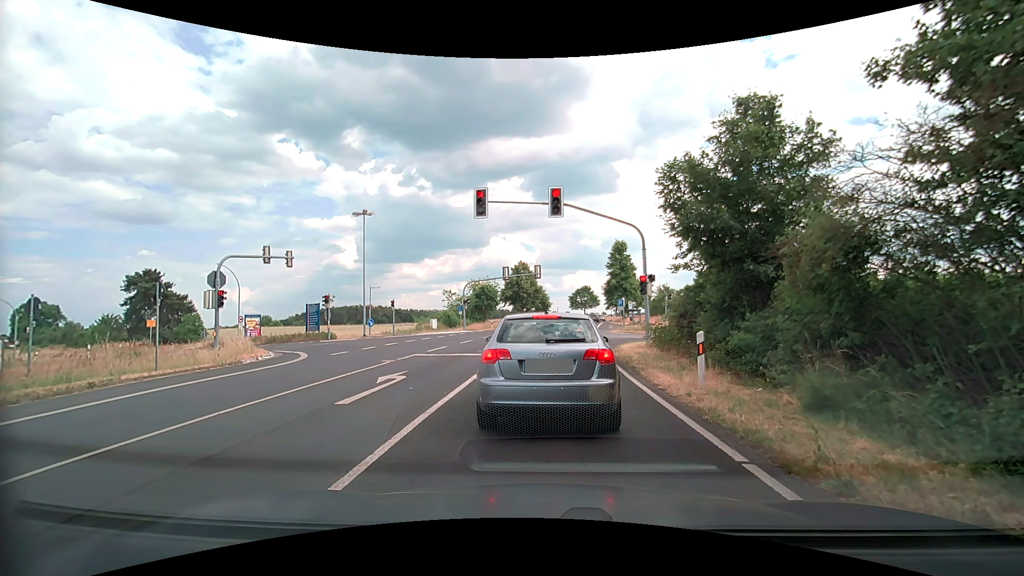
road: secondary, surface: asphalt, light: Day
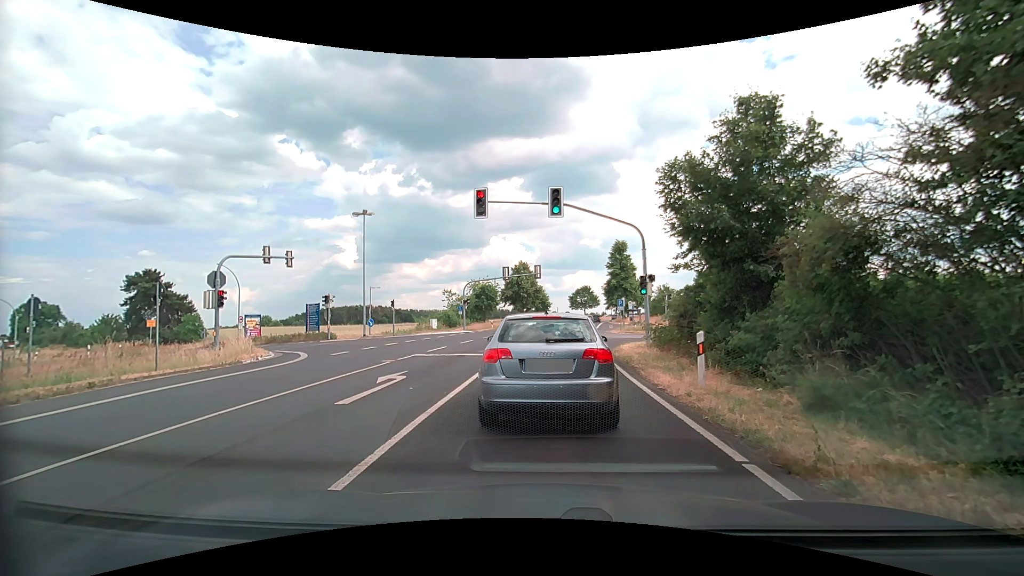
(0.0, 0.0) m; 0°
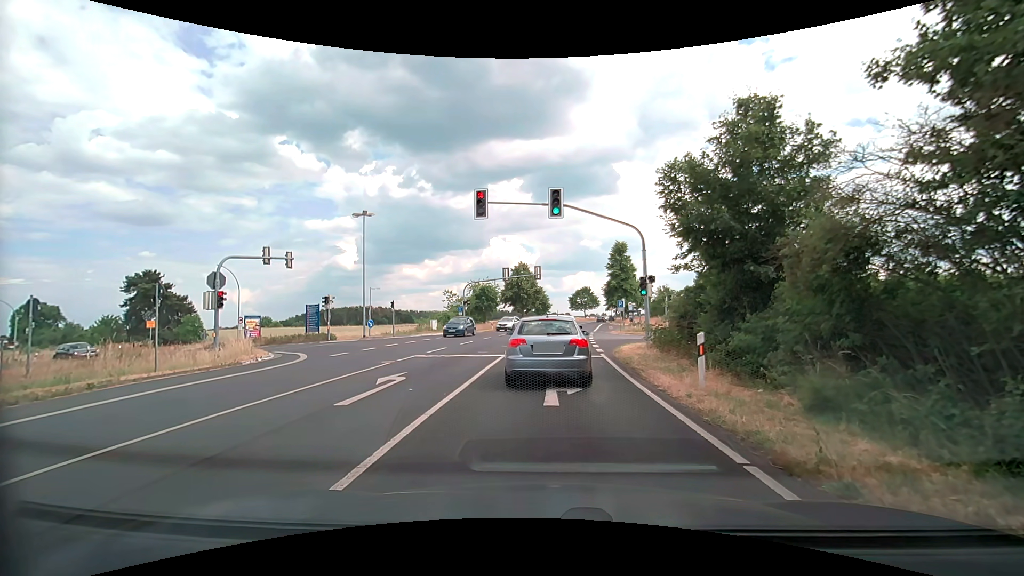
(0.0, 0.0) m; 0°
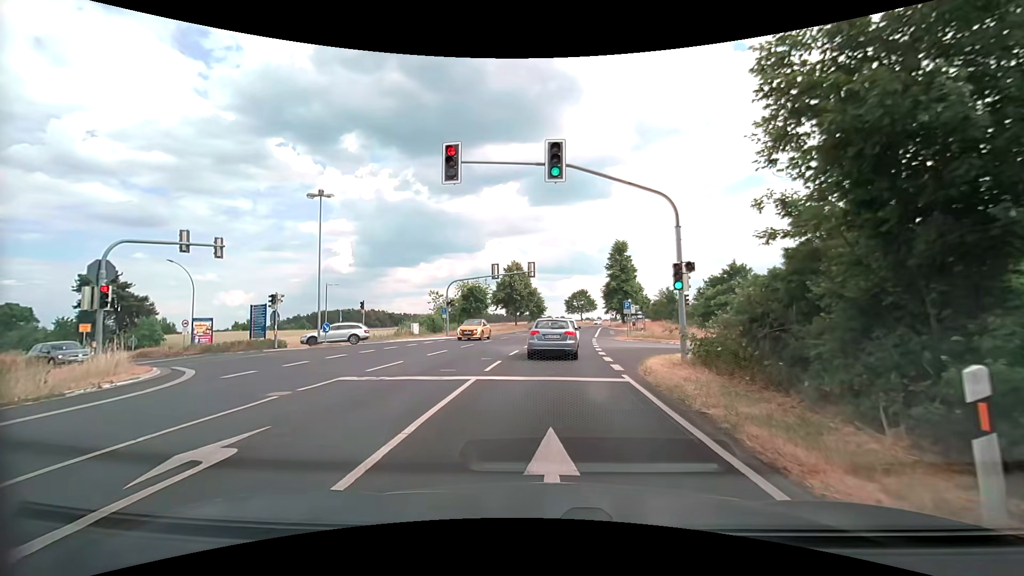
(-0.3, +6.9) m; -2°
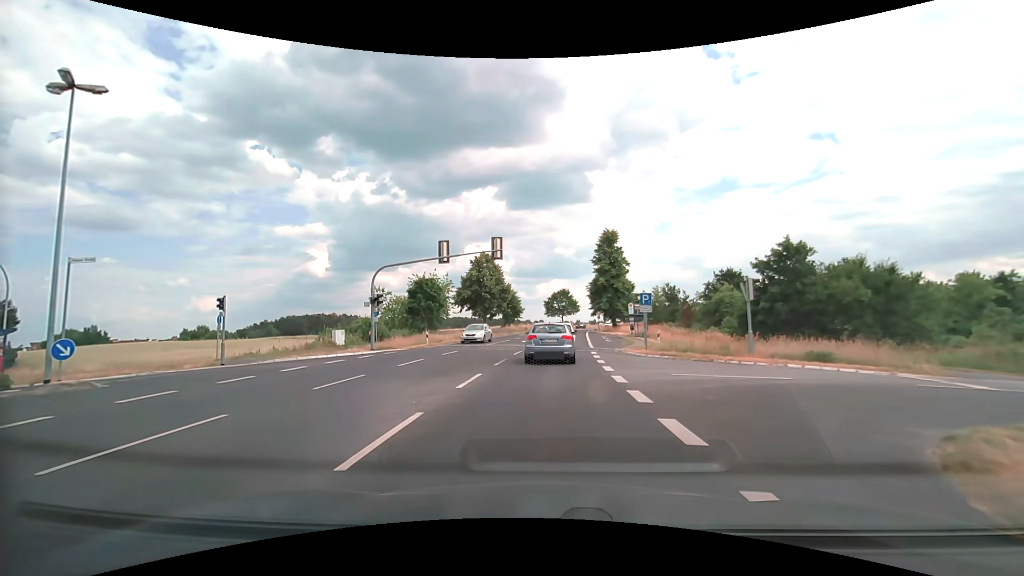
(+0.4, +15.0) m; +2°
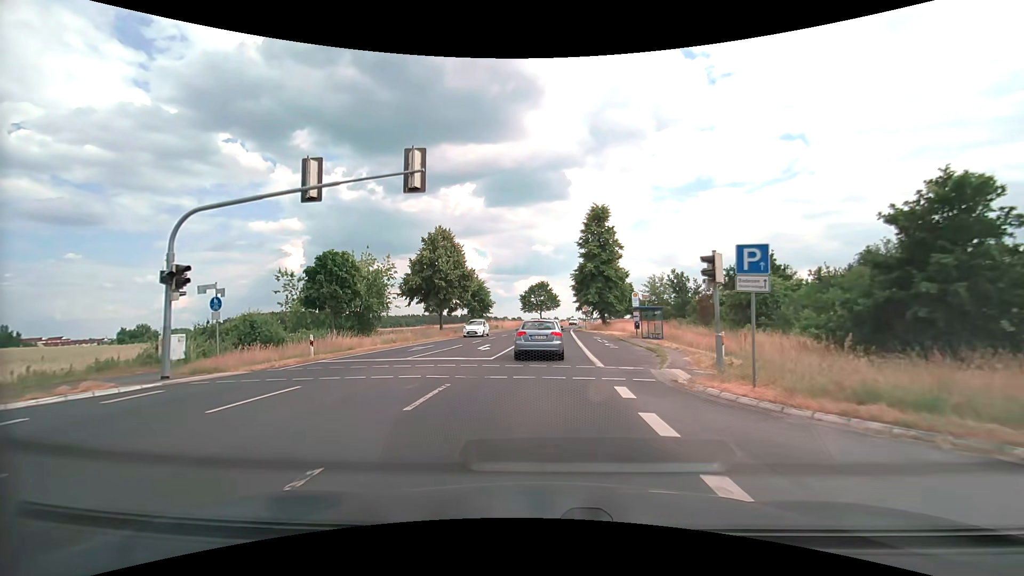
(+0.4, +15.1) m; +2°
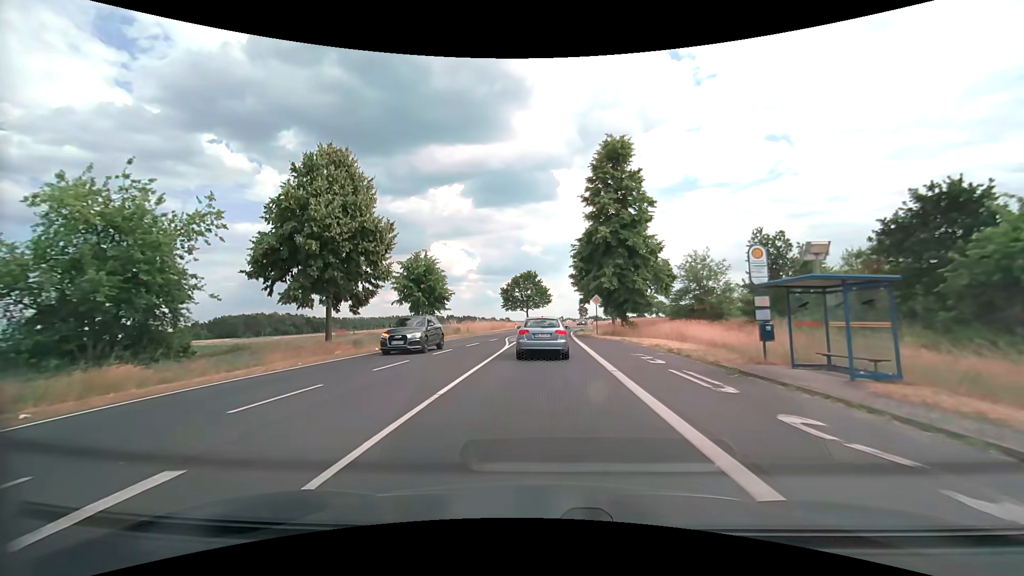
(+0.4, +24.0) m; +1°
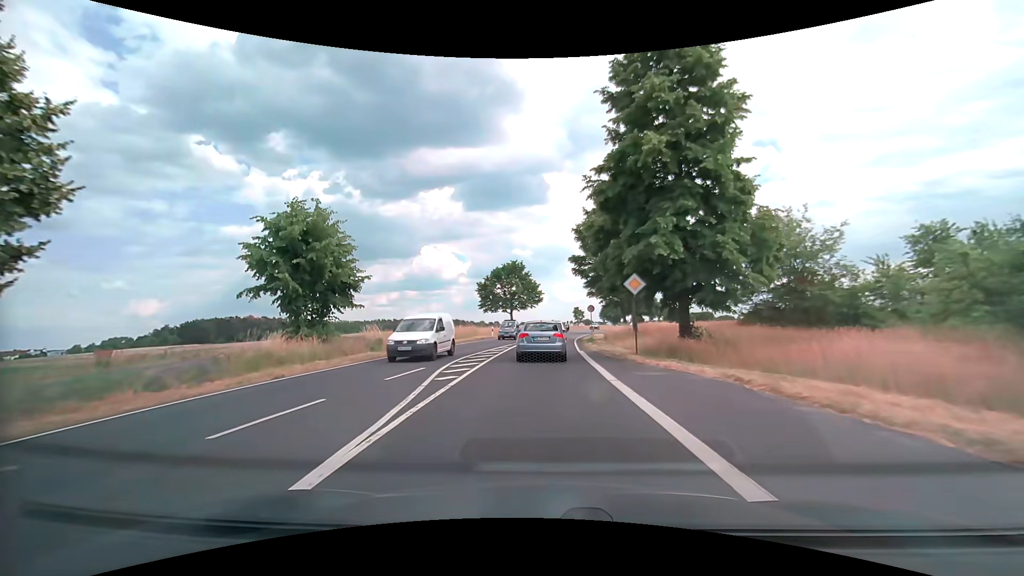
(+0.2, +19.3) m; +1°
(0, +10) (0, +20) (0, +30) (+1, +40) (+2, +50) (+3, +60) (+5, +70) (+7, +80) (+9, +89) (+11, +99) m
